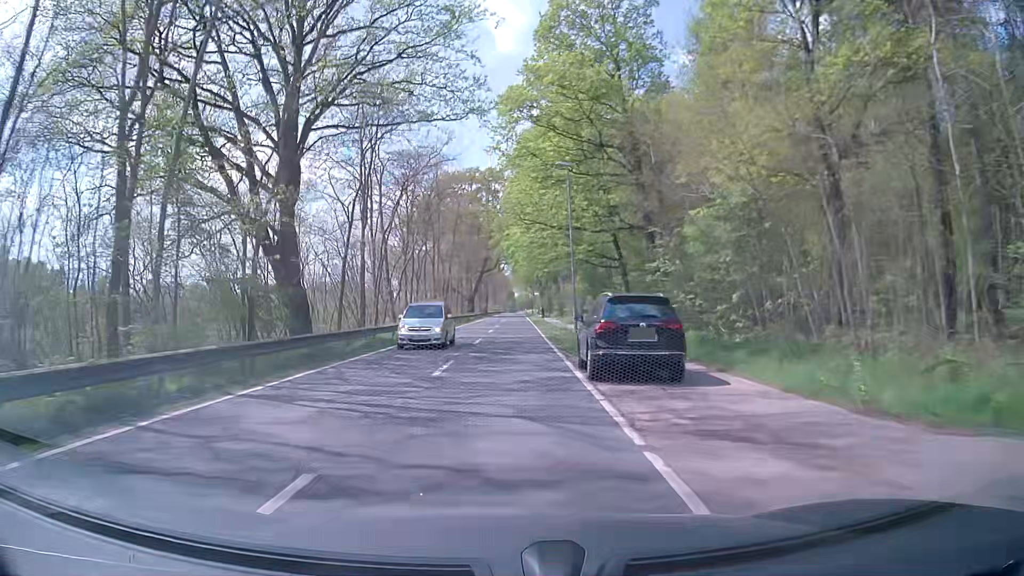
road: tertiary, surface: asphalt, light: Day
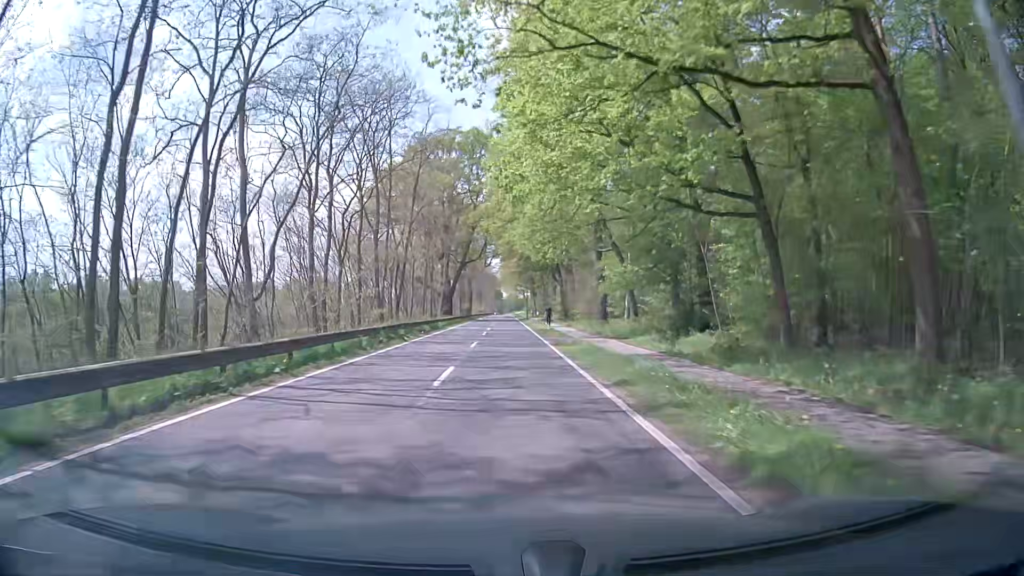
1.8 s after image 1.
(-0.1, +25.9) m; 0°
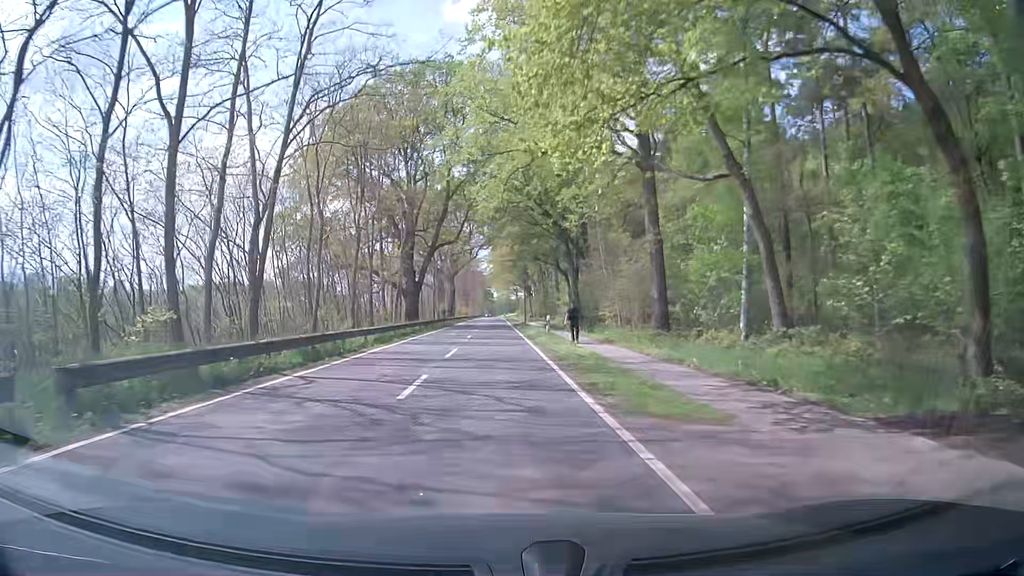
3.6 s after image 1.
(+0.3, +26.2) m; +1°
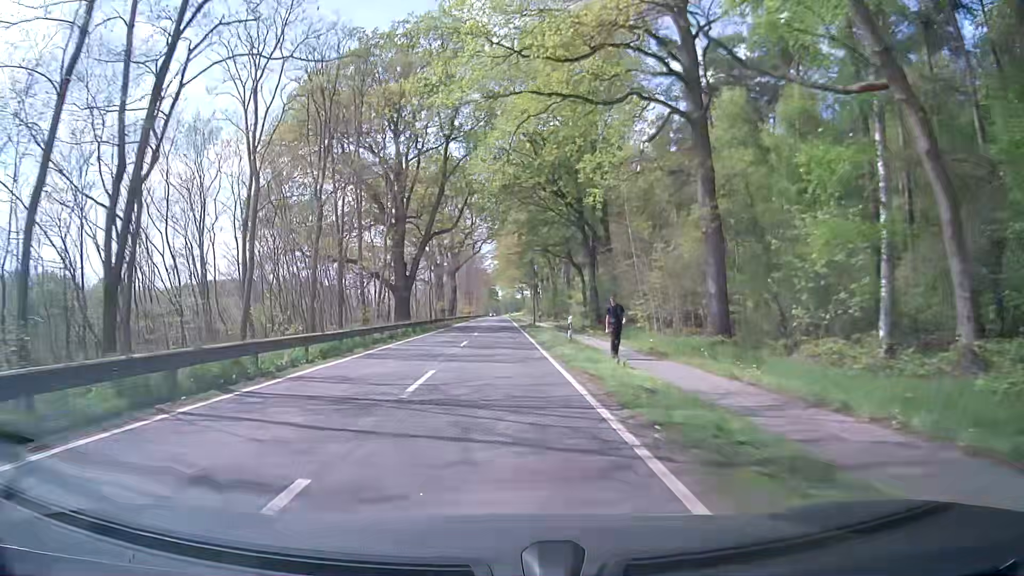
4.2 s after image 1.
(0.0, +9.1) m; 0°
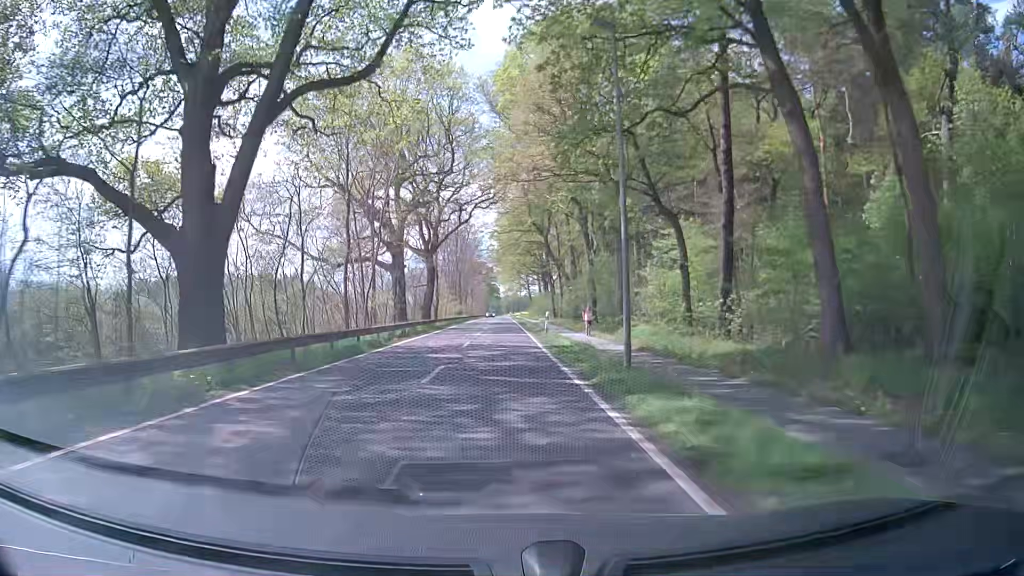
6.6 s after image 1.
(-0.4, +38.0) m; 0°
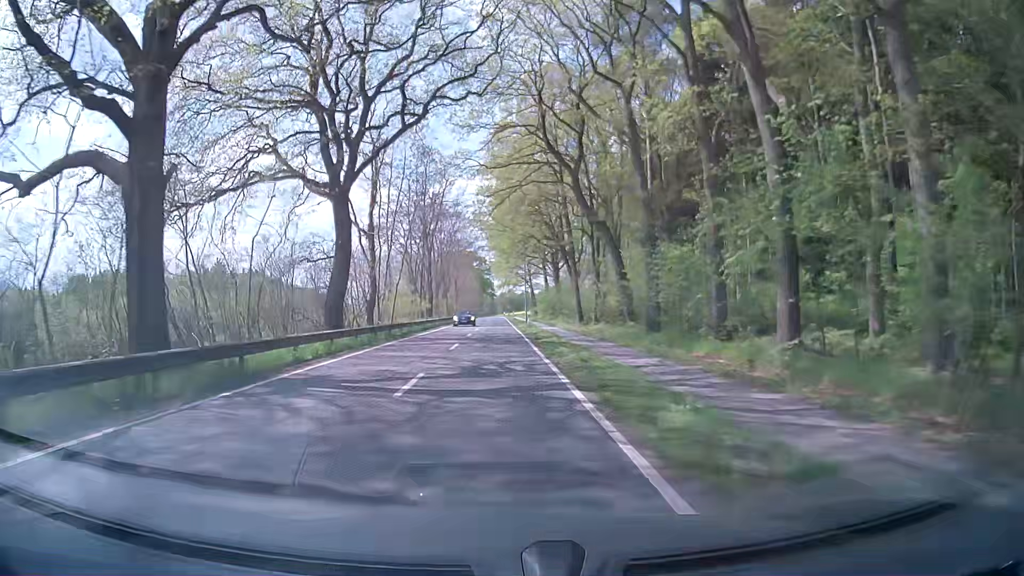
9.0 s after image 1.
(-0.4, +38.9) m; -1°
(0, +10) (0, +20) (0, +30) (0, +40) (0, +50) (0, +60) (0, +70) (0, +80) (0, +90) (0, +100) m
